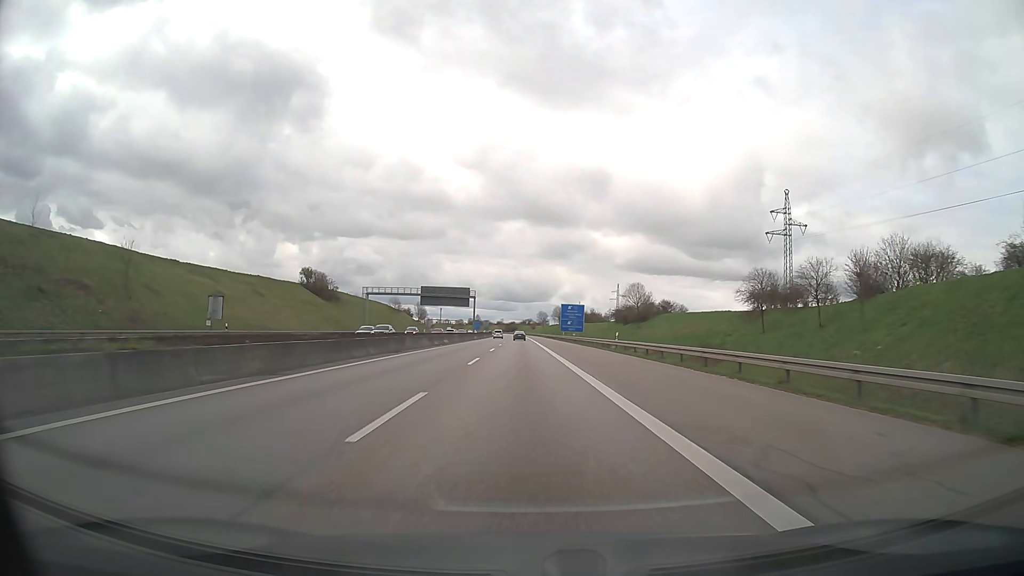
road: motorway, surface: asphalt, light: Day
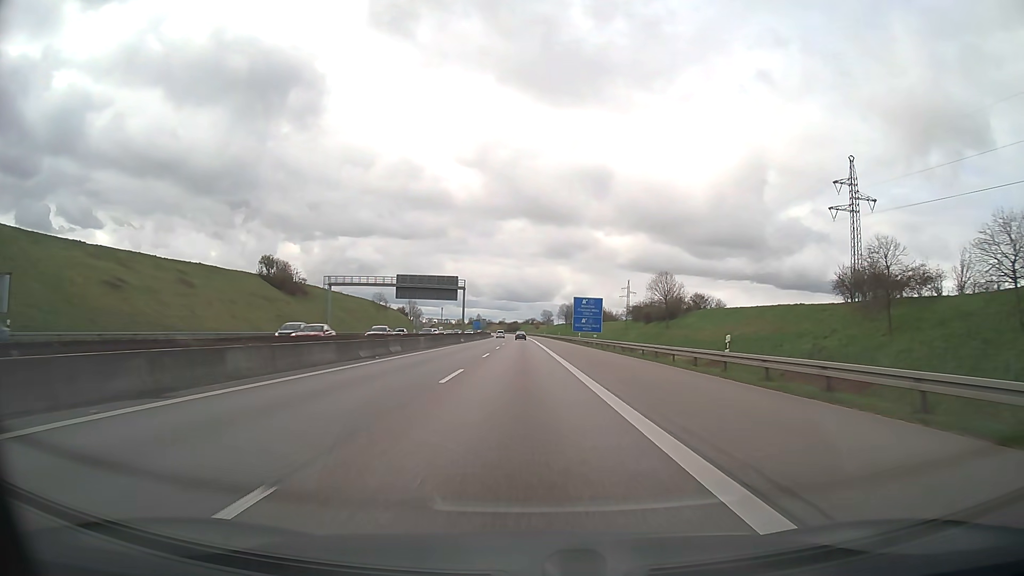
(0.0, +26.8) m; 0°
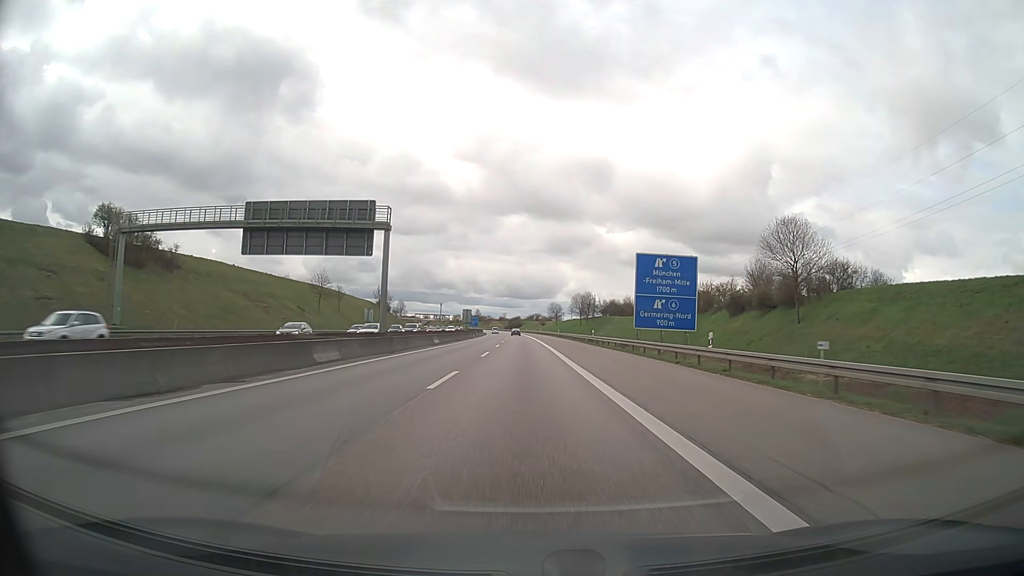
(-0.2, +57.0) m; 0°
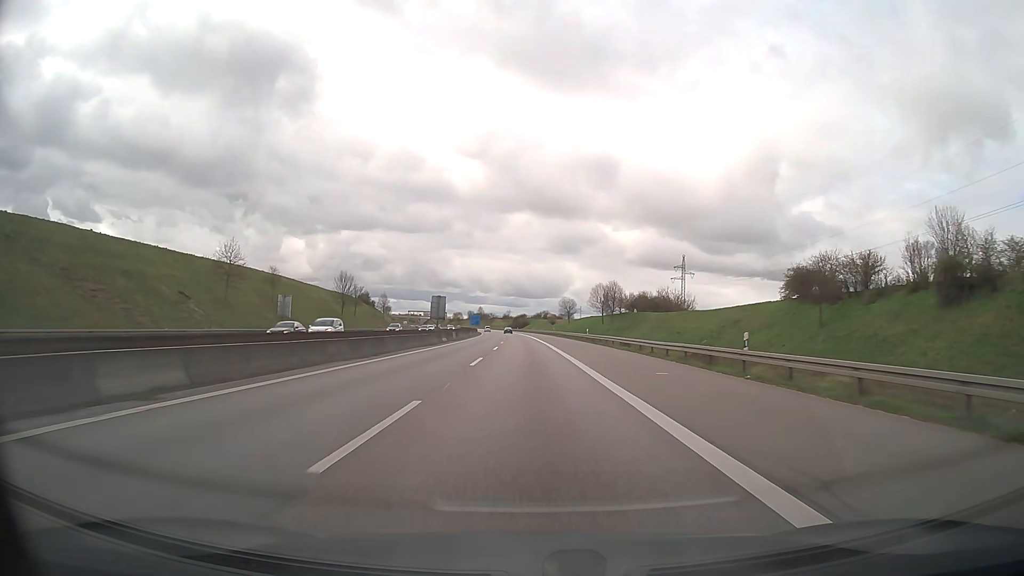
(-0.3, +45.2) m; -1°
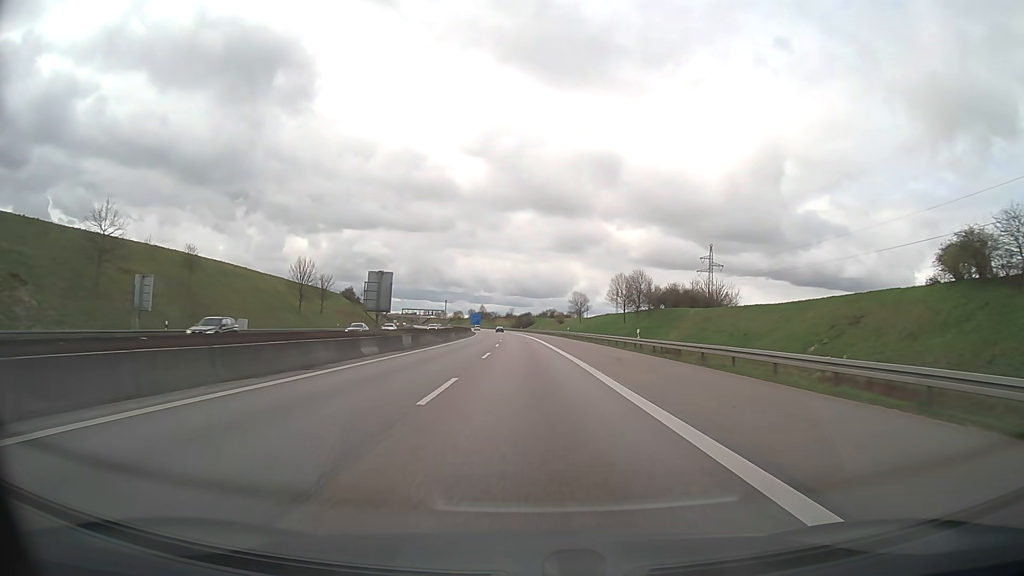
(0.0, +30.7) m; 0°
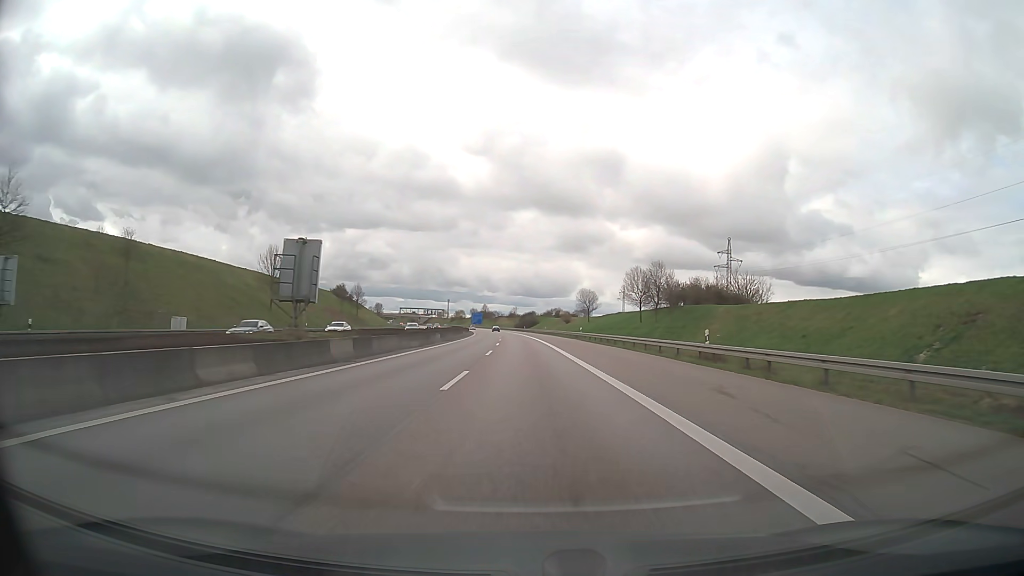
(0.0, +15.4) m; 0°
(0, +10) (0, +20) (0, +30) (0, +40) (0, +50) (-1, +60) (-1, +70) (-1, +80) (-2, +90) (-2, +100) m
